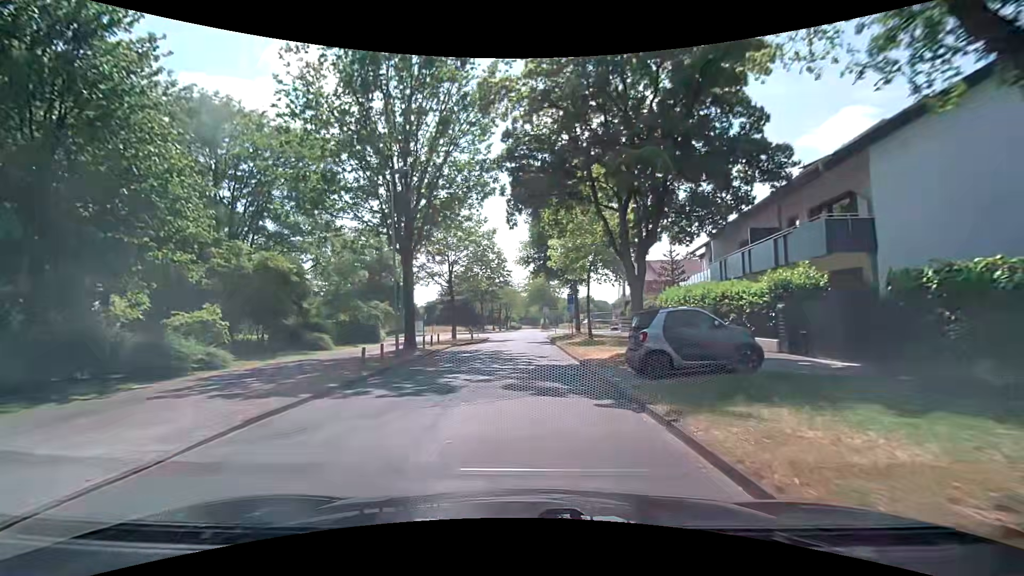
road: residential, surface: asphalt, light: Day
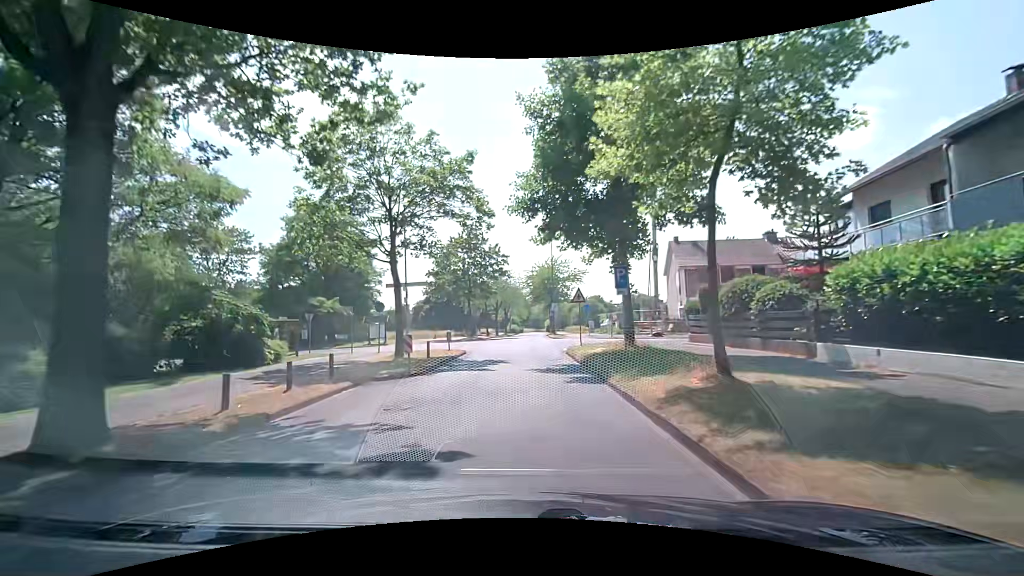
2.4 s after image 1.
(-0.3, +17.4) m; -1°
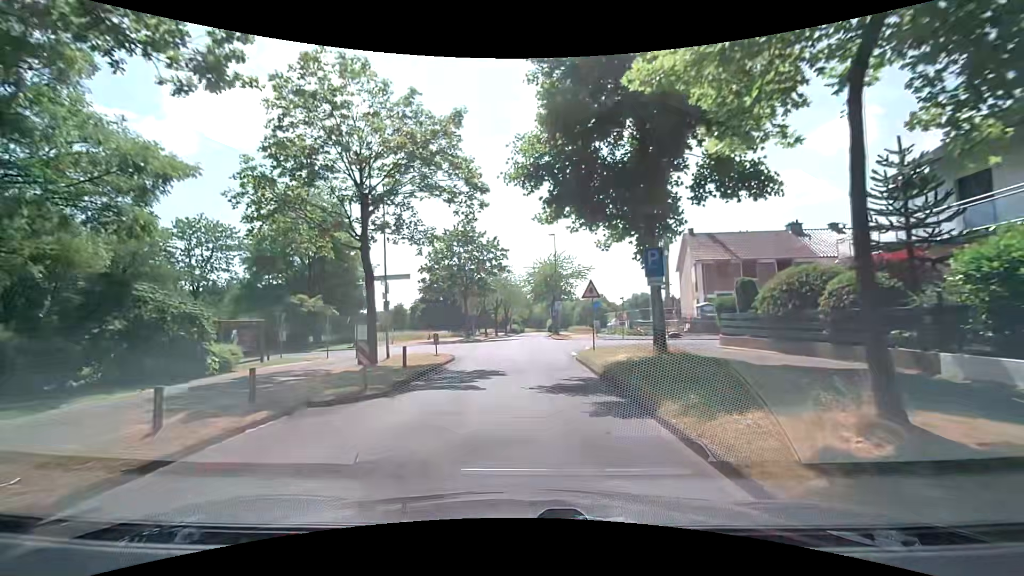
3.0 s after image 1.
(0.0, +4.0) m; 0°
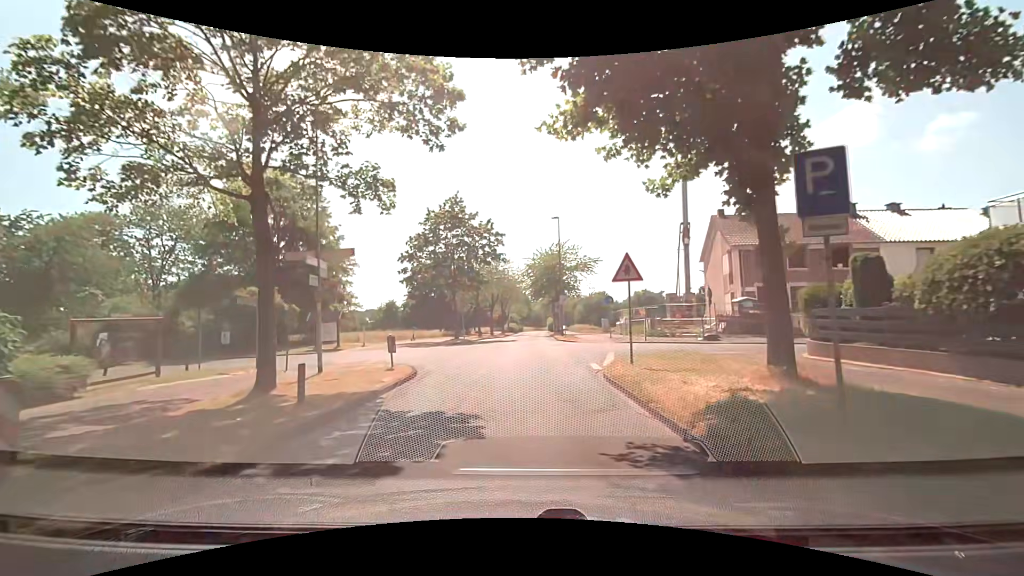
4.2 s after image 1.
(-0.1, +7.0) m; 0°
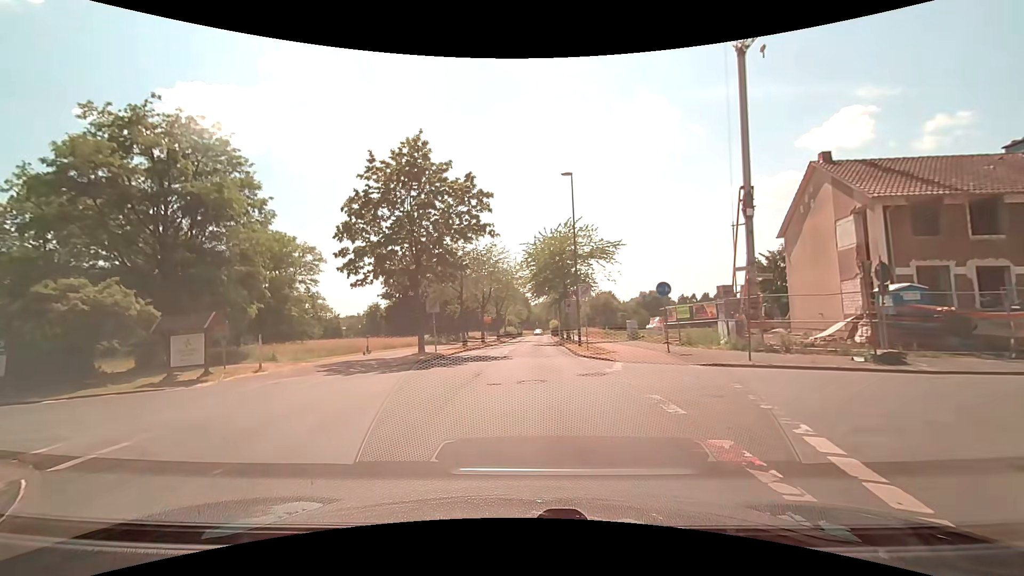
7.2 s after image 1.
(+0.1, +13.2) m; -1°
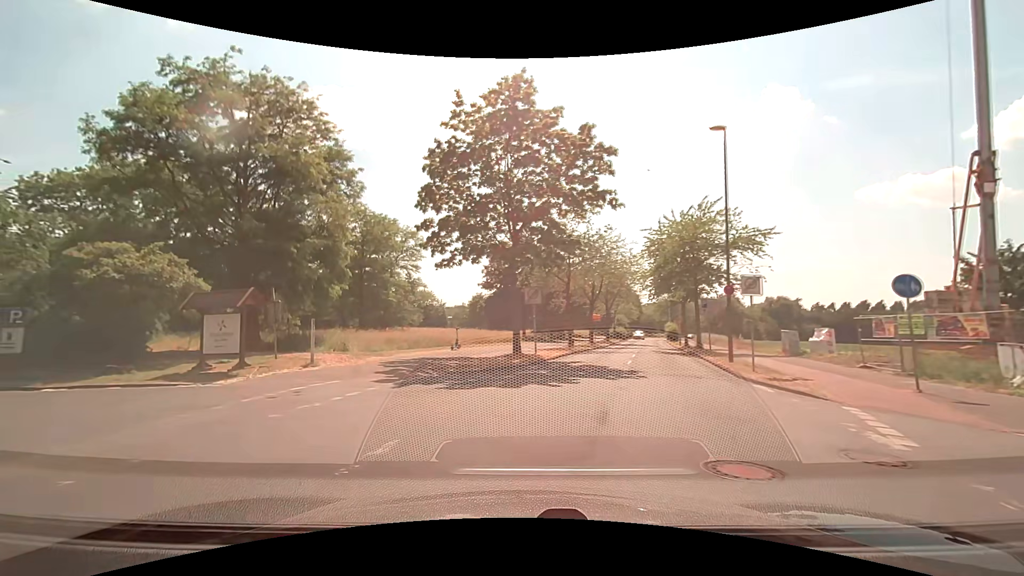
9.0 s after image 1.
(-0.4, +6.2) m; -11°
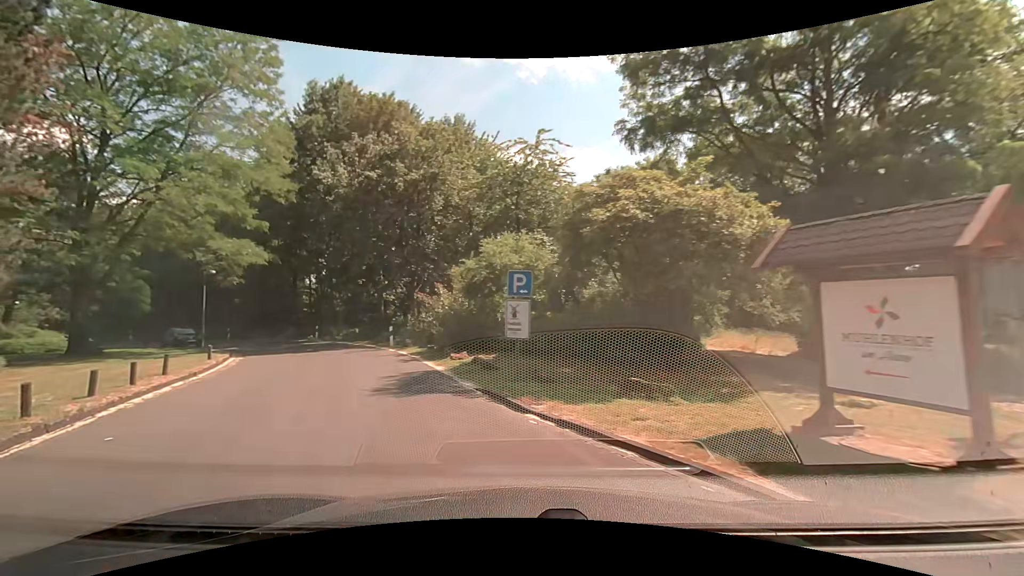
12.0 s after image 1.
(-4.9, +10.3) m; -56°
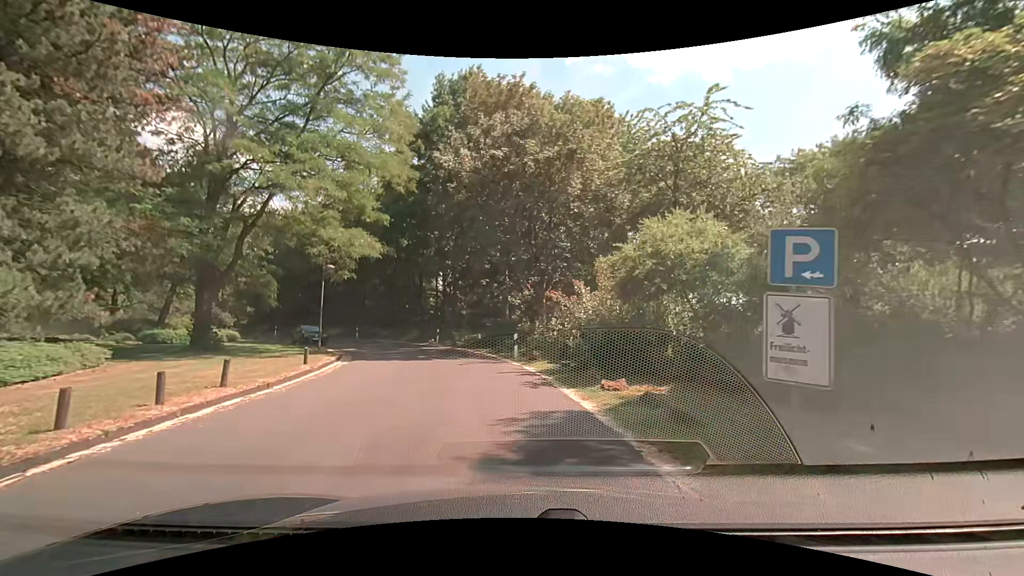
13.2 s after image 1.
(-0.8, +5.1) m; -15°
